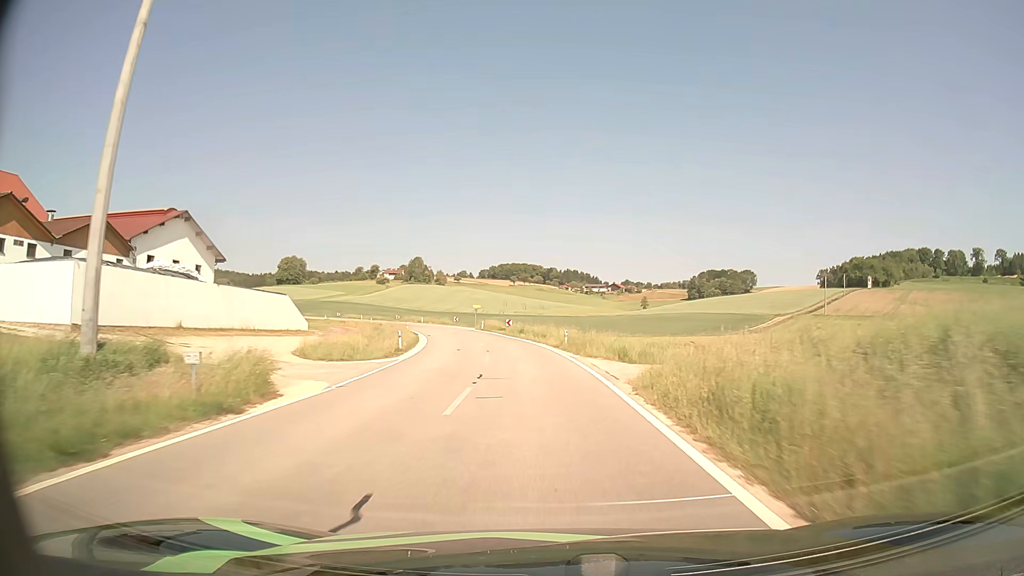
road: tertiary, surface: asphalt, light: Day
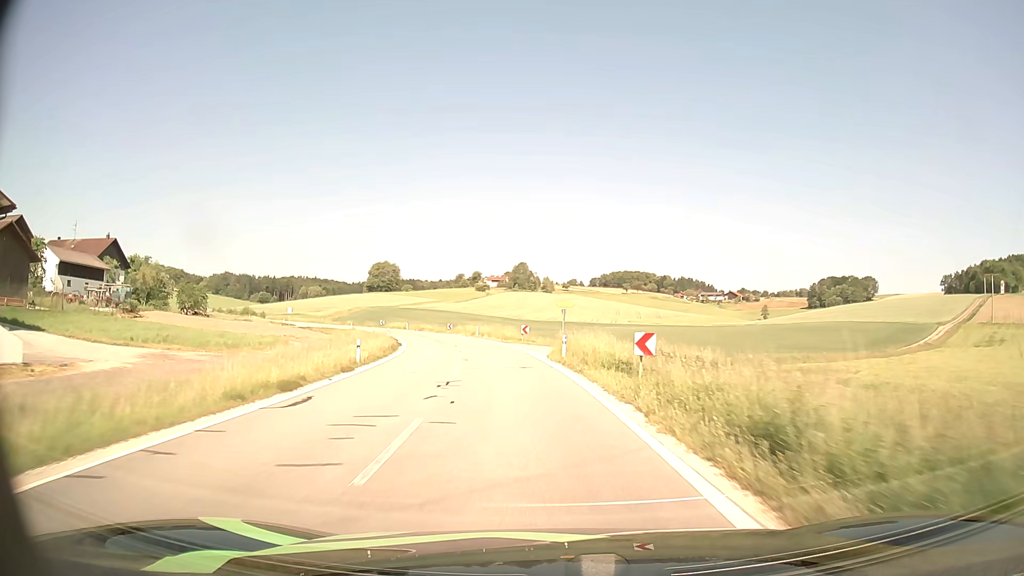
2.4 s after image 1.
(-2.4, +40.4) m; -9°
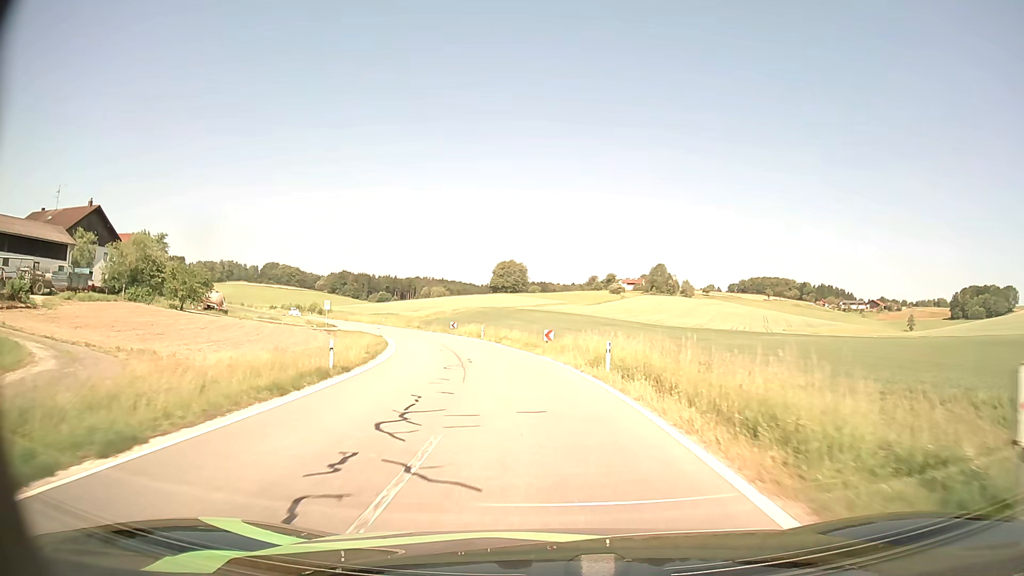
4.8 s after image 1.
(-3.8, +38.0) m; -12°
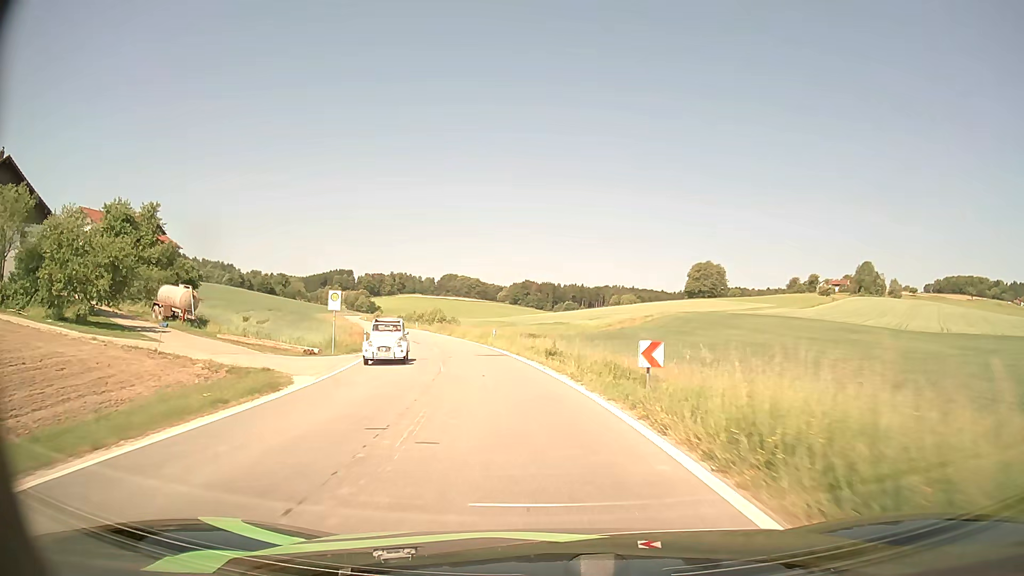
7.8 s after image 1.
(-5.8, +45.9) m; -16°
(0, +10) (-1, +20) (-3, +30) (-5, +40) (-8, +49) (-11, +59) (-14, +68) (-18, +78) (-21, +87) (-25, +96) m
